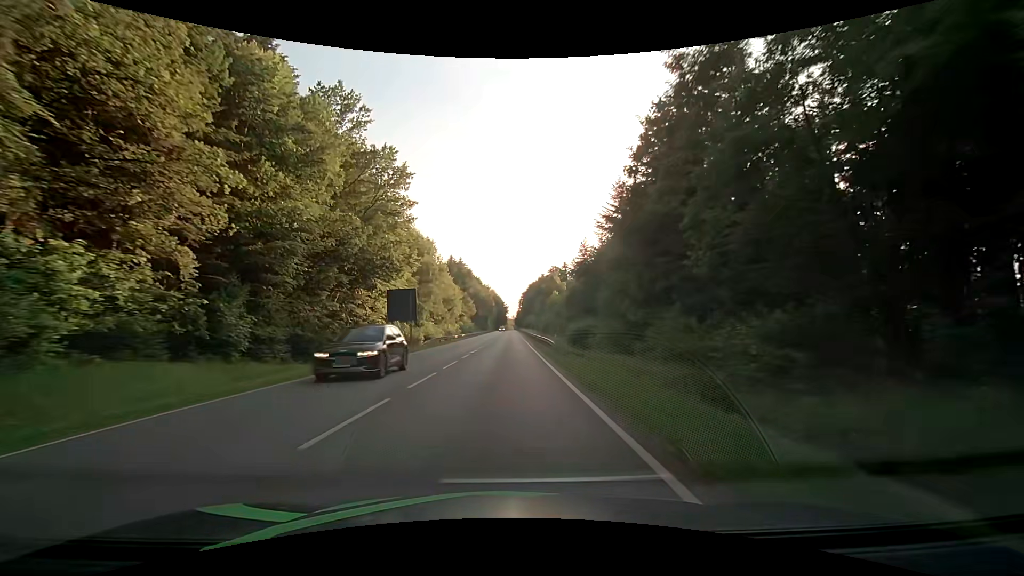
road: secondary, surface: asphalt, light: Day
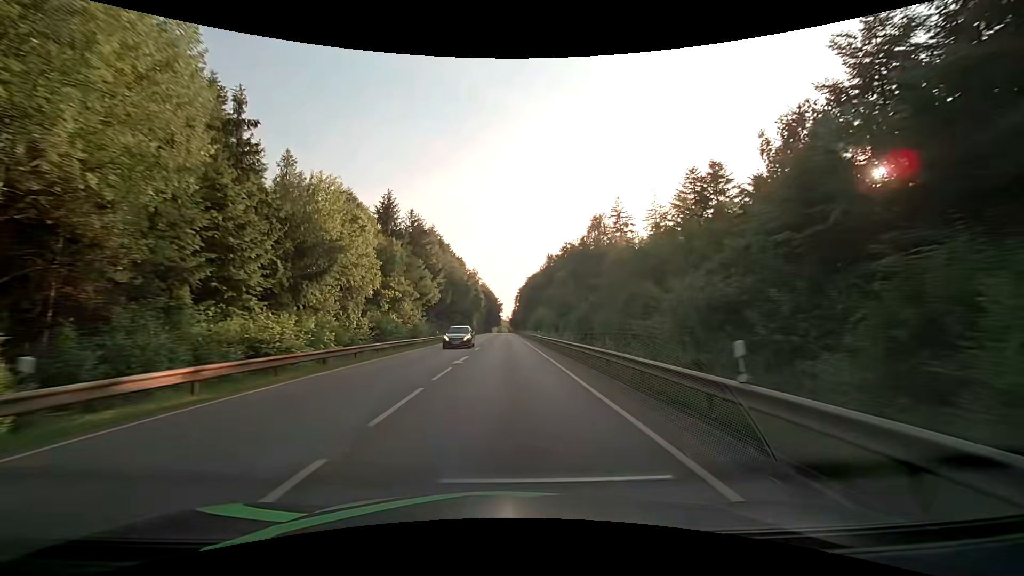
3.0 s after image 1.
(0.0, +64.9) m; +1°
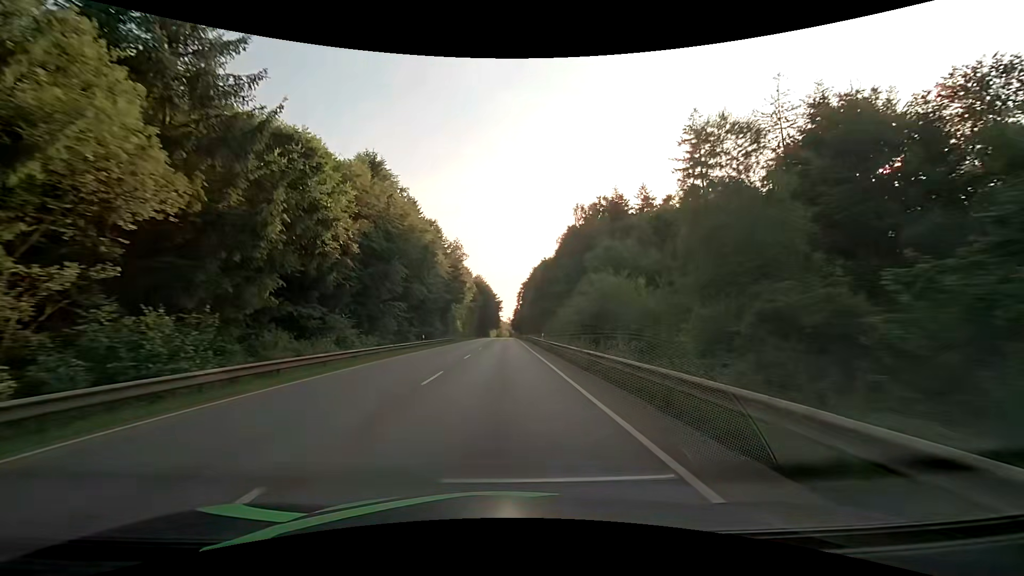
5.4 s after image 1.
(+0.2, +55.8) m; 0°
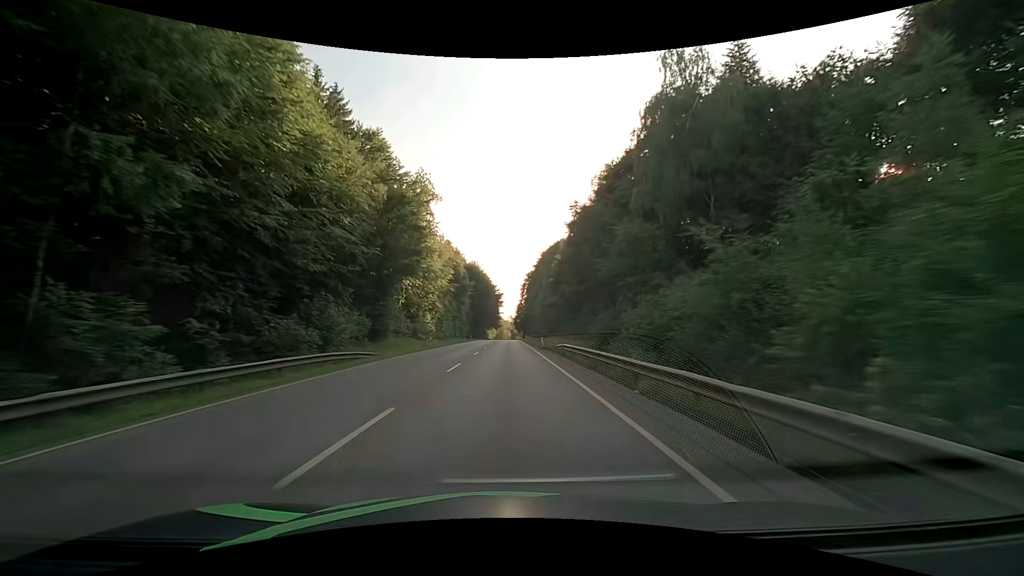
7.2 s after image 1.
(0.0, +44.5) m; 0°
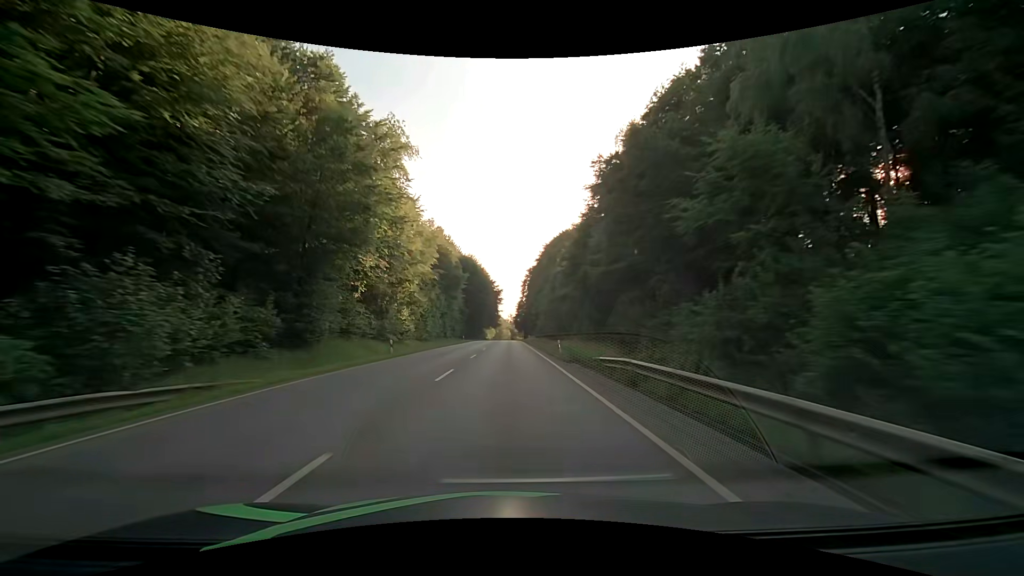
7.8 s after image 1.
(-0.1, +15.2) m; 0°
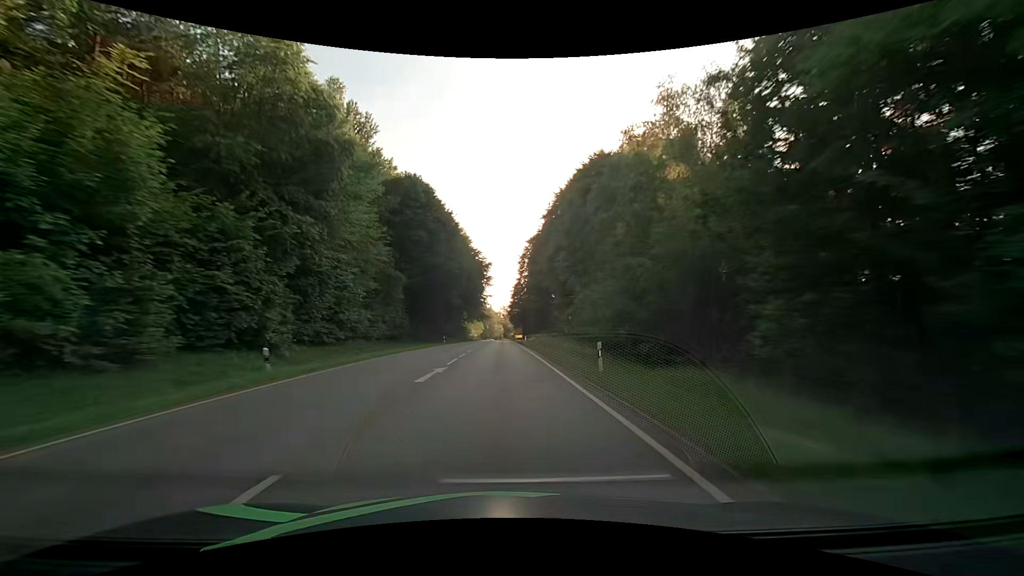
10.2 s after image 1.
(0.0, +61.1) m; 0°
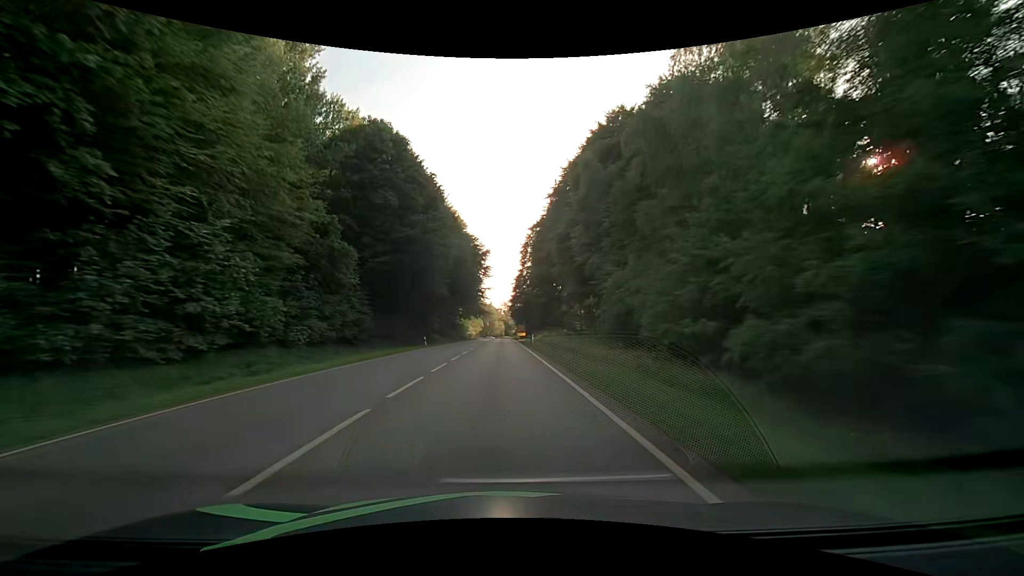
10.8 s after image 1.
(0.0, +15.0) m; 0°
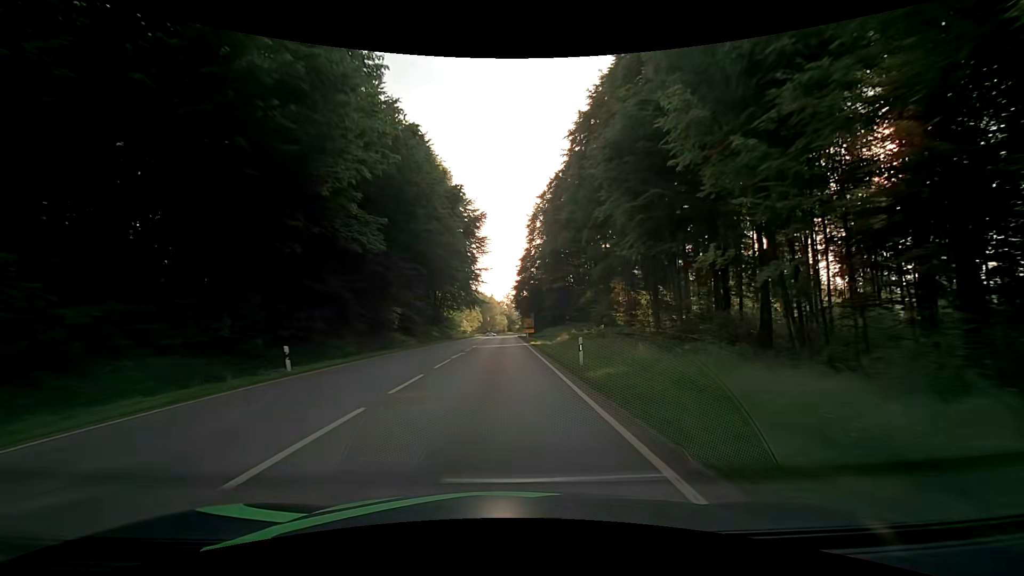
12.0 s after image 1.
(-0.1, +29.4) m; 0°
(0, +10) (0, +20) (0, +30) (0, +40) (0, +50) (0, +60) (0, +70) (0, +80) (0, +90) (0, +100) m
